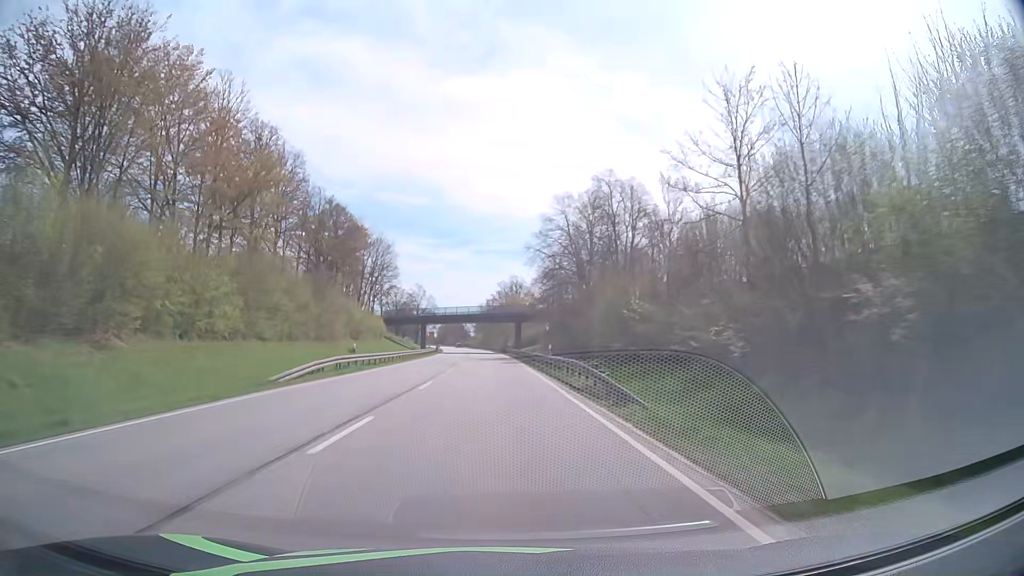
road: primary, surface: asphalt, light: Day
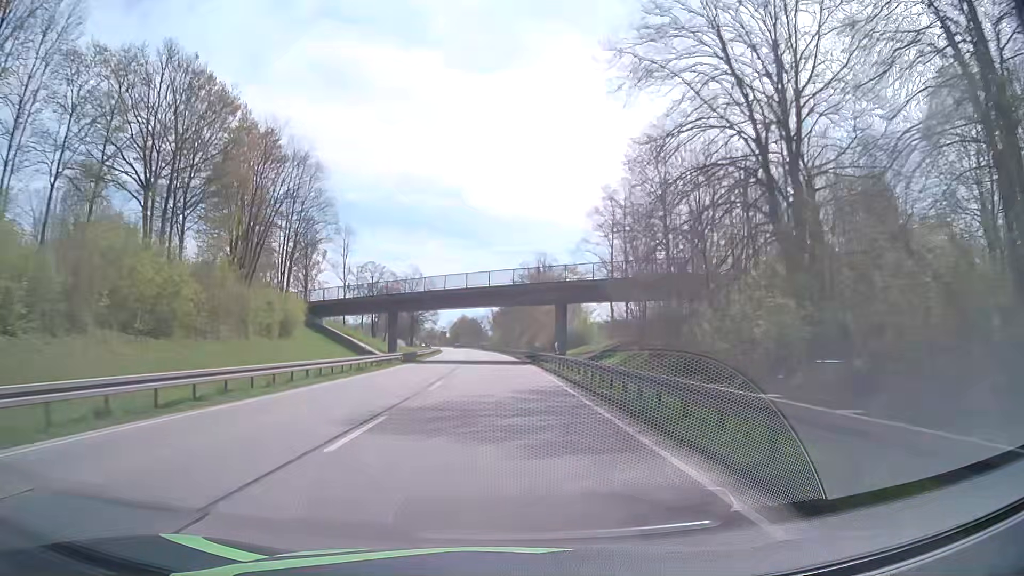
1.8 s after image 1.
(-0.8, +47.6) m; -2°
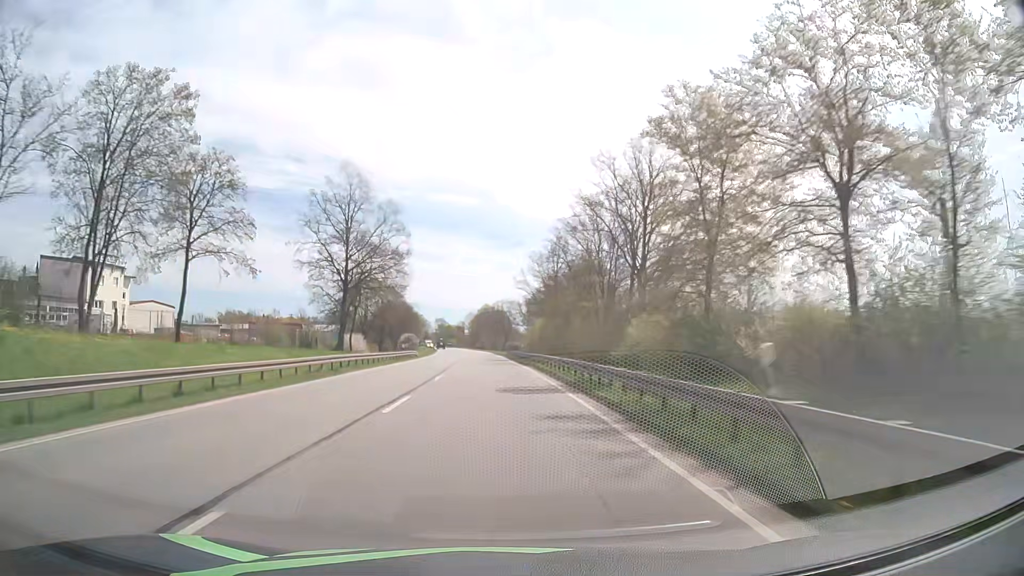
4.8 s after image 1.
(-2.0, +79.0) m; -3°
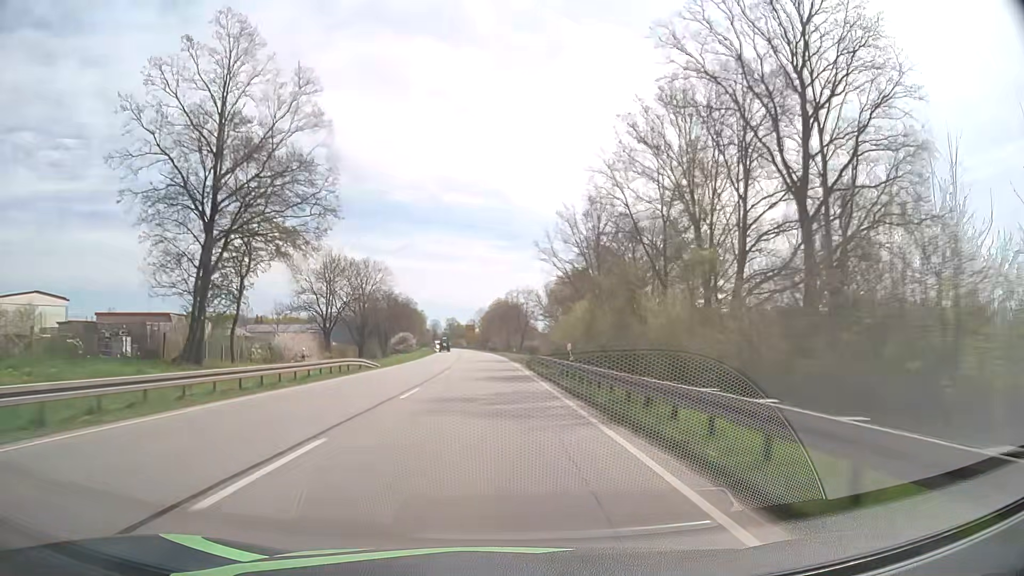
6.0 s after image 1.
(-0.2, +31.7) m; -1°
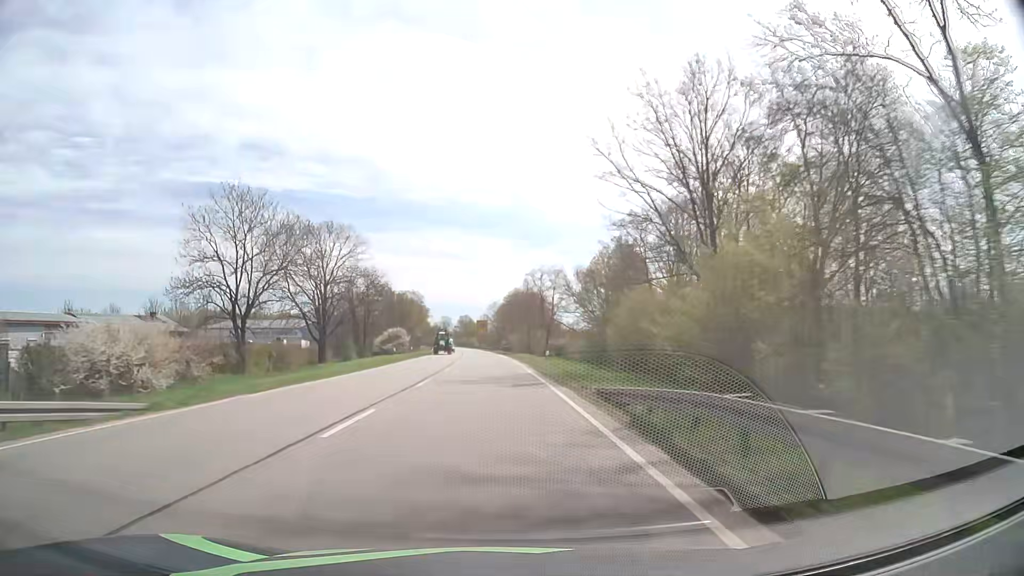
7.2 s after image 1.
(-0.4, +31.7) m; -1°
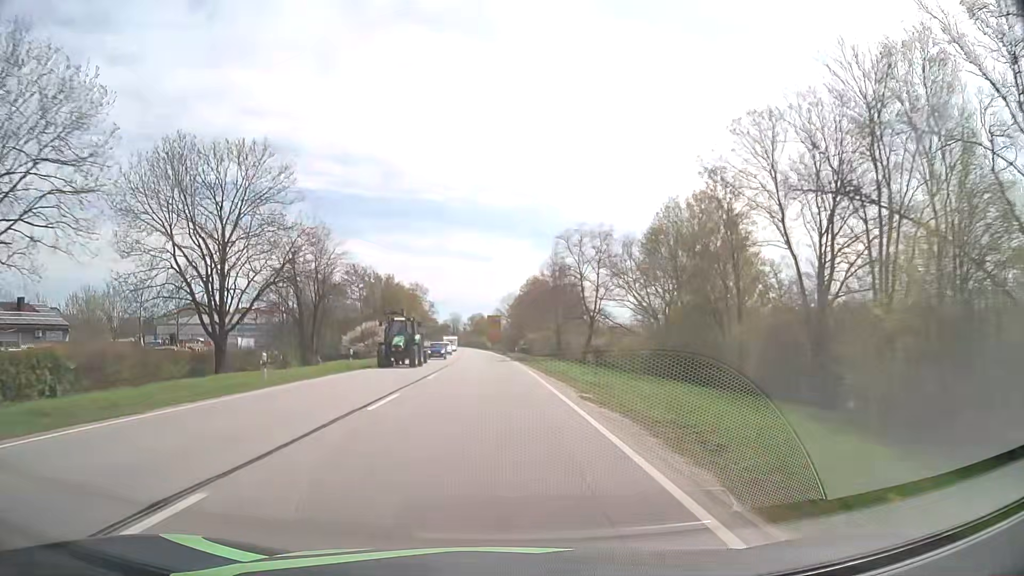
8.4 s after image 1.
(-0.4, +31.7) m; -1°
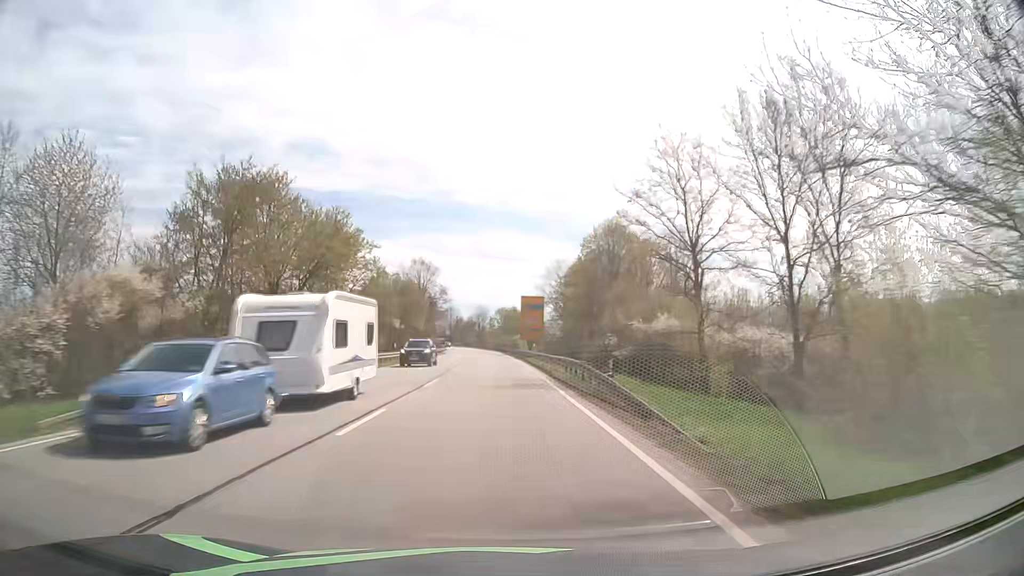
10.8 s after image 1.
(-1.6, +63.5) m; -3°
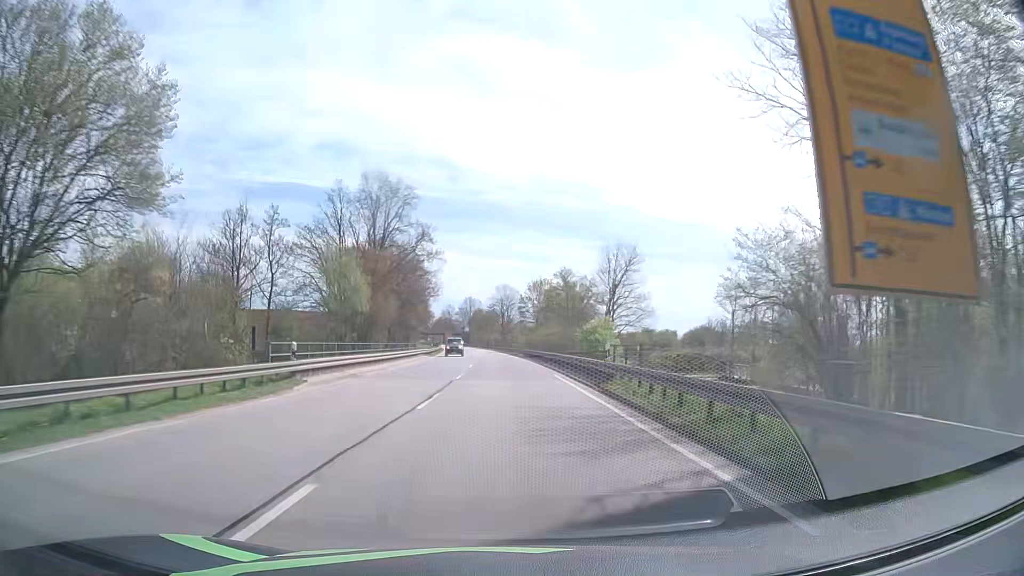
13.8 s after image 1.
(-1.9, +79.4) m; -2°
(0, +10) (0, +20) (0, +30) (0, +40) (-1, +50) (-1, +60) (-1, +70) (-2, +80) (-2, +90) (-3, +100) m
